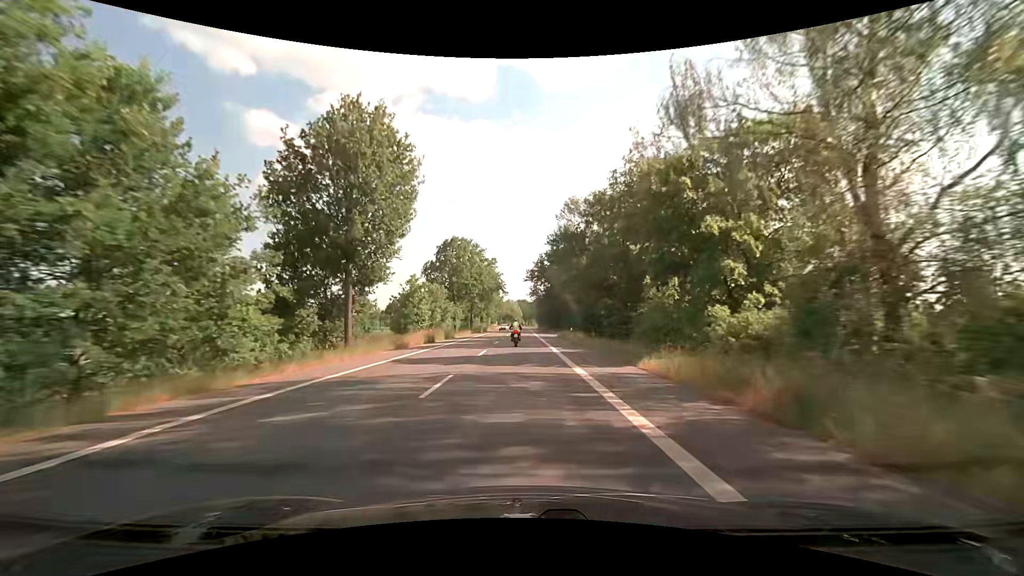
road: tertiary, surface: asphalt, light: Day
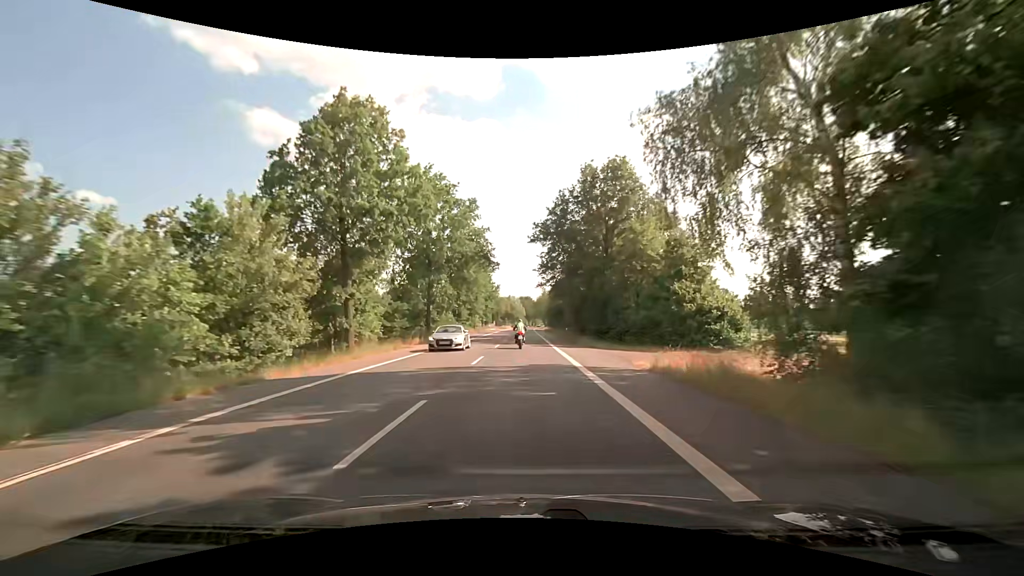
(0.0, +40.3) m; 0°
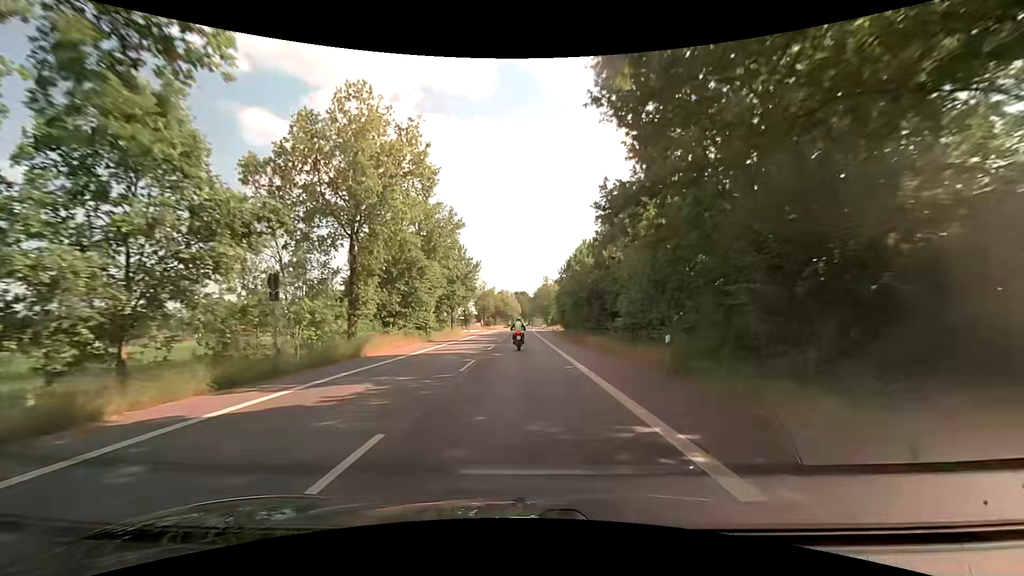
(+0.3, +38.6) m; +1°
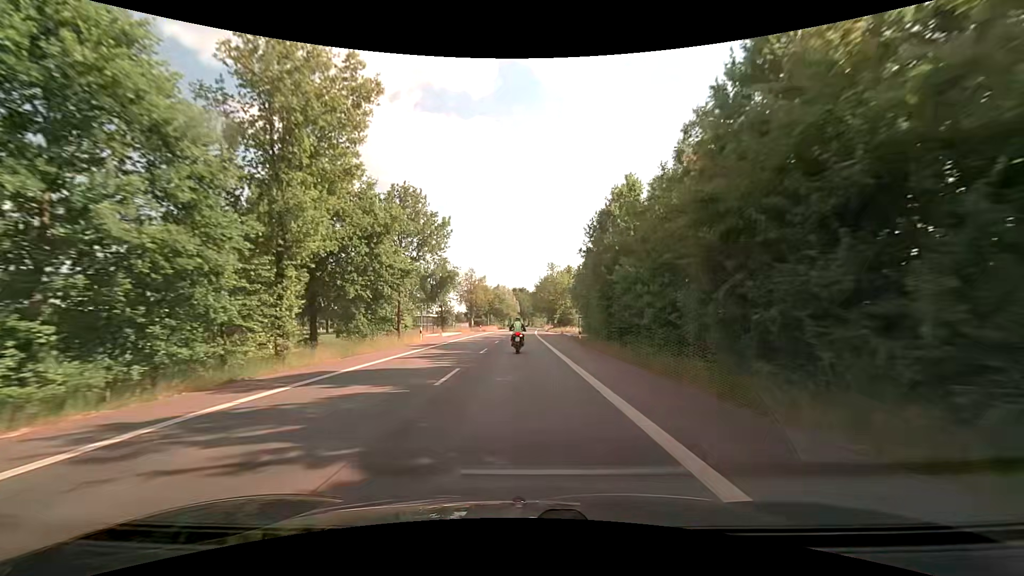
(0.0, +27.1) m; 0°
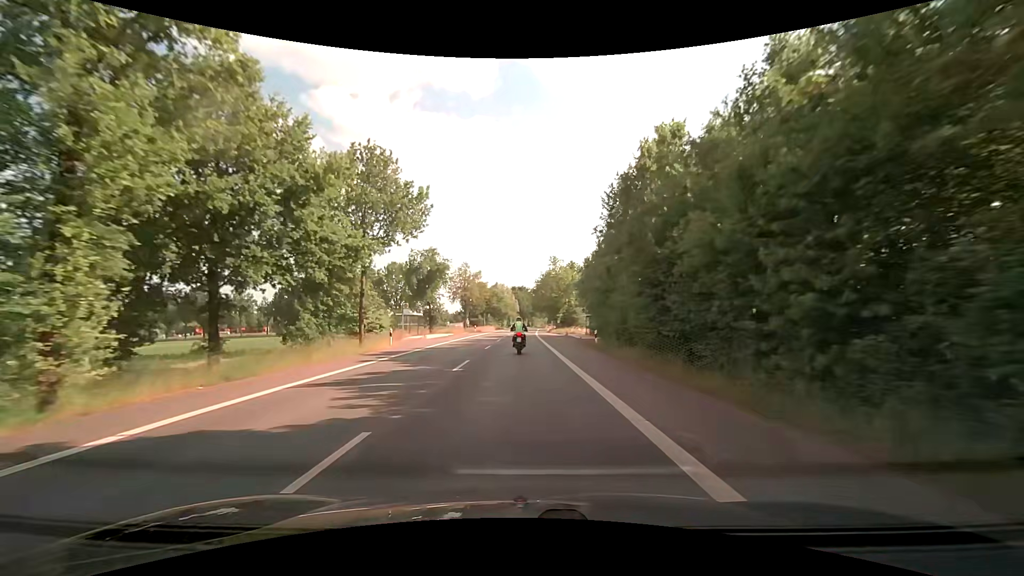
(0.0, +8.6) m; 0°
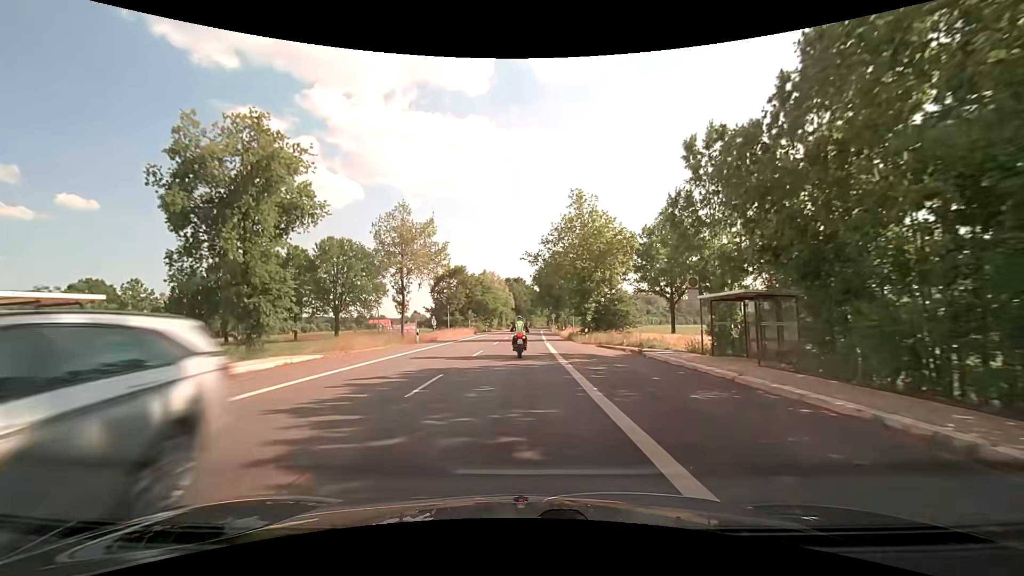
(+0.1, +40.8) m; 0°
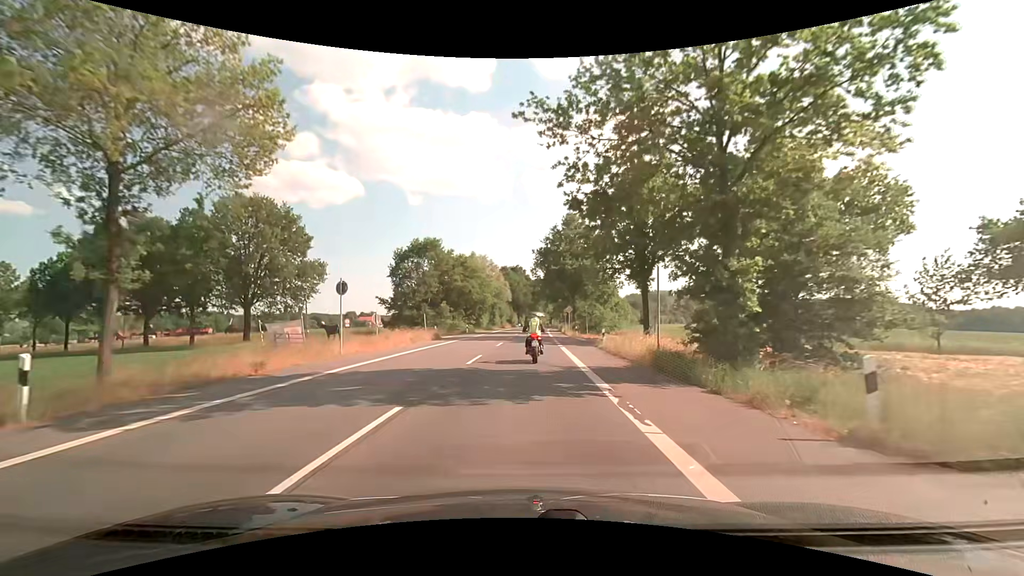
(+0.1, +28.9) m; 0°
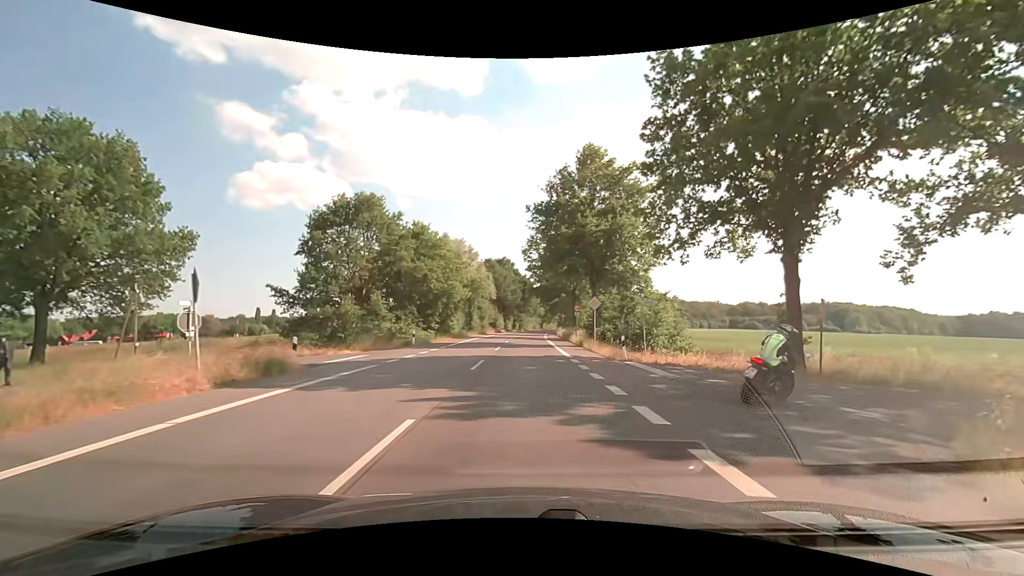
(0.0, +24.1) m; 0°
(+3, +9) (+11, +14) (+21, +13) (+30, +9) (+40, +5) (+49, +2) (+58, -2) (+68, -6) (+77, -9) (+86, -13) m
